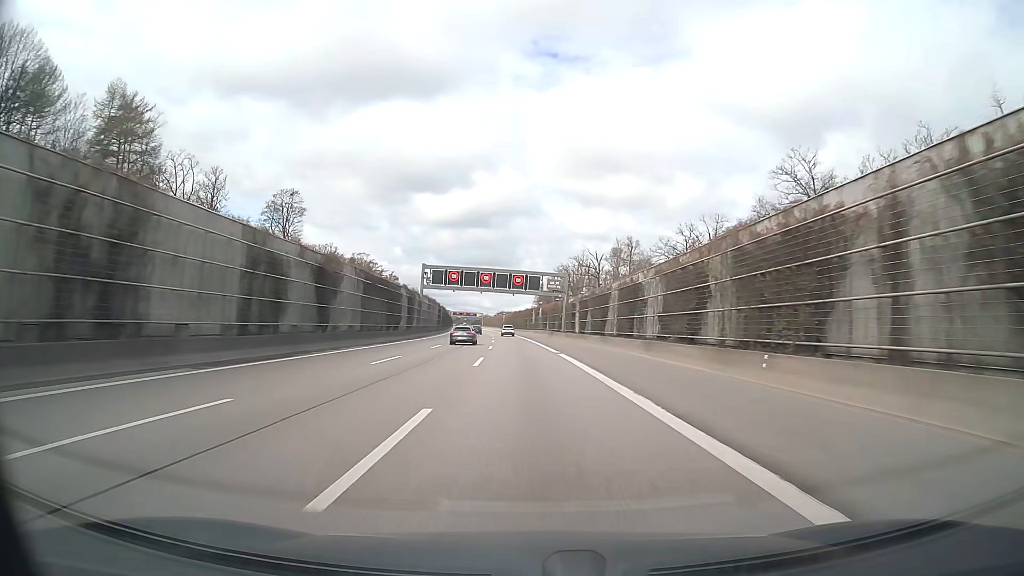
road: motorway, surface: asphalt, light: Day
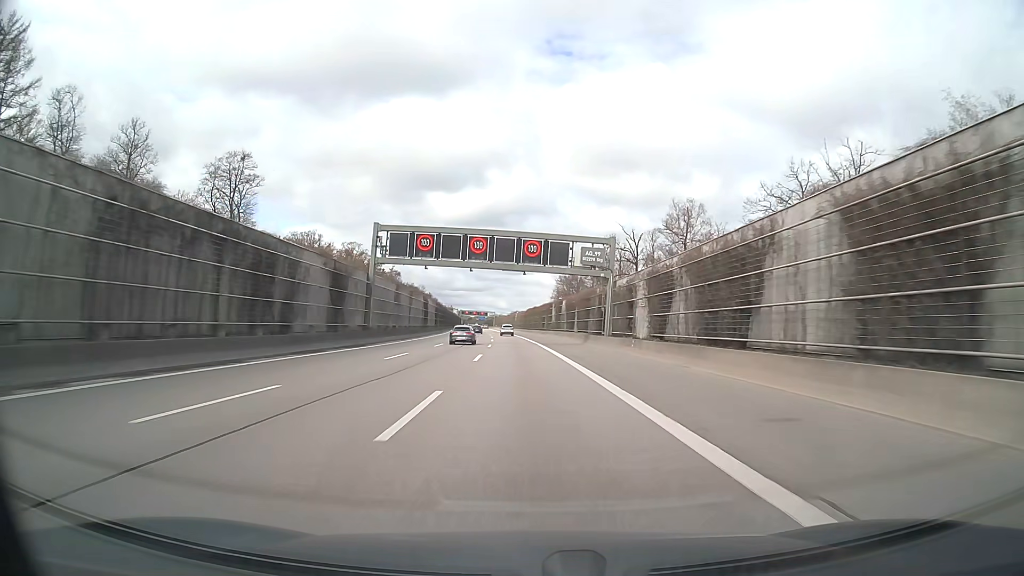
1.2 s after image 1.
(-0.3, +33.2) m; -1°
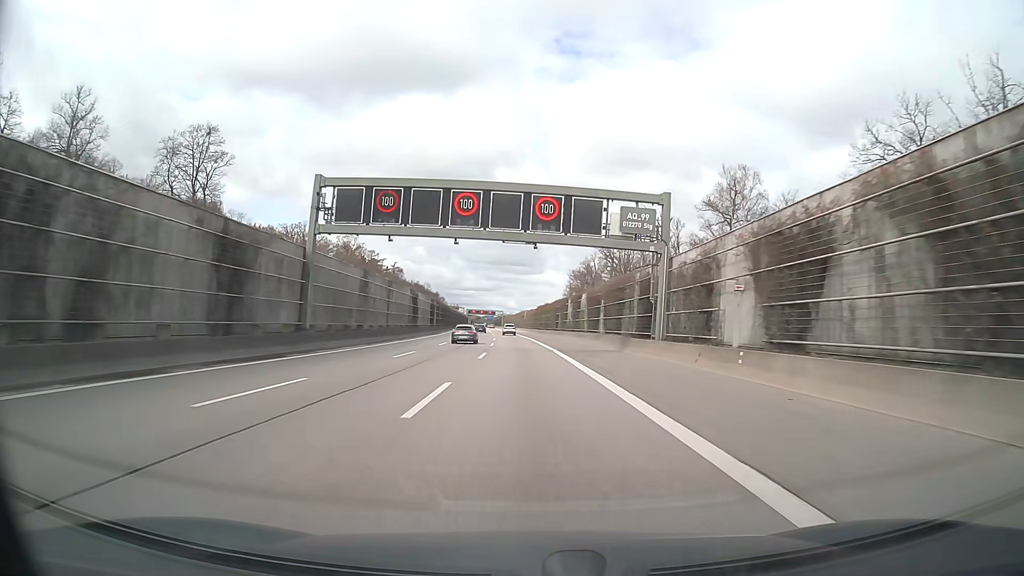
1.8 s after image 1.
(-0.1, +16.6) m; -1°
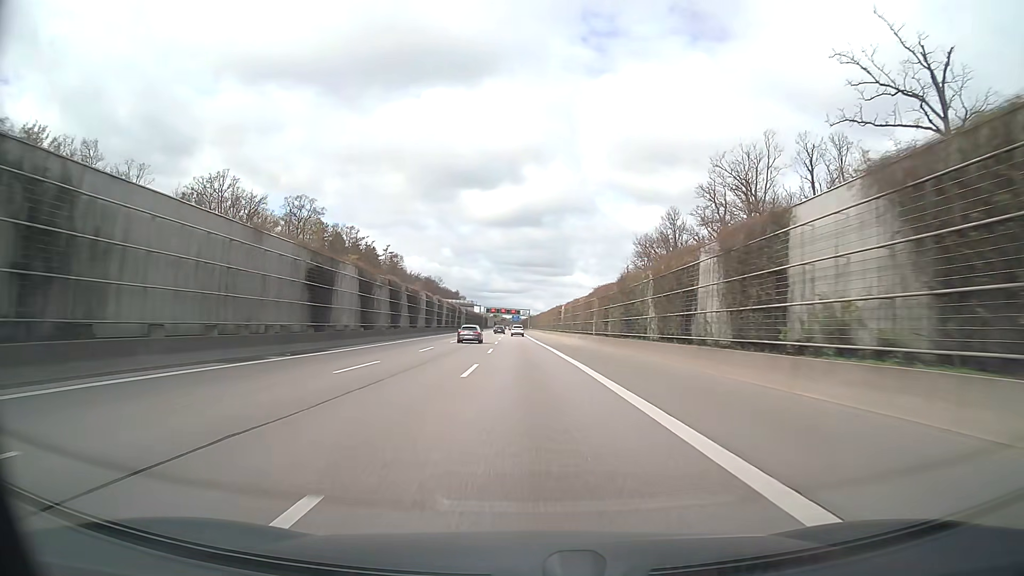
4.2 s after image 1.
(-1.5, +65.3) m; -2°
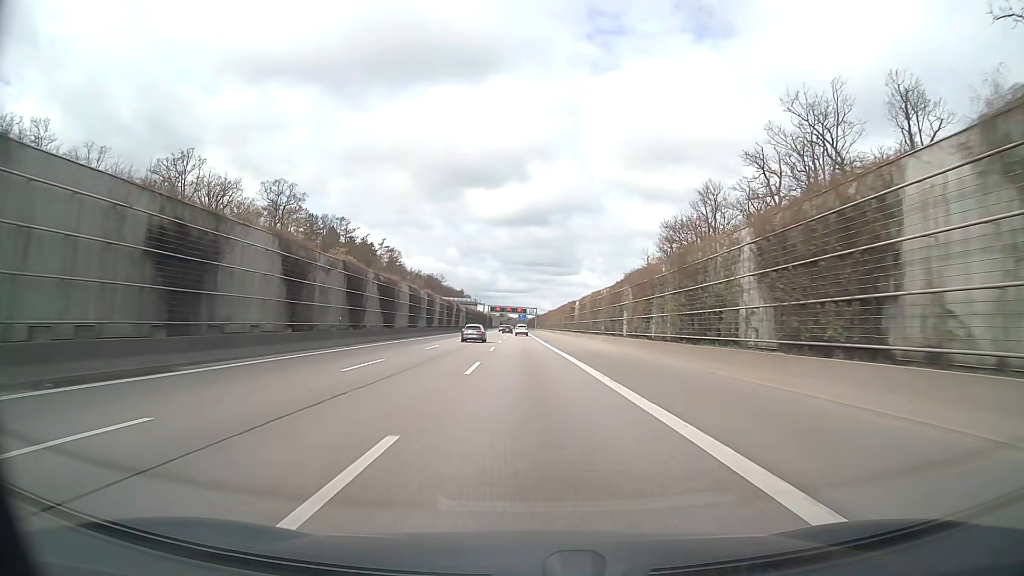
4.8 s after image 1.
(-0.1, +16.1) m; -1°
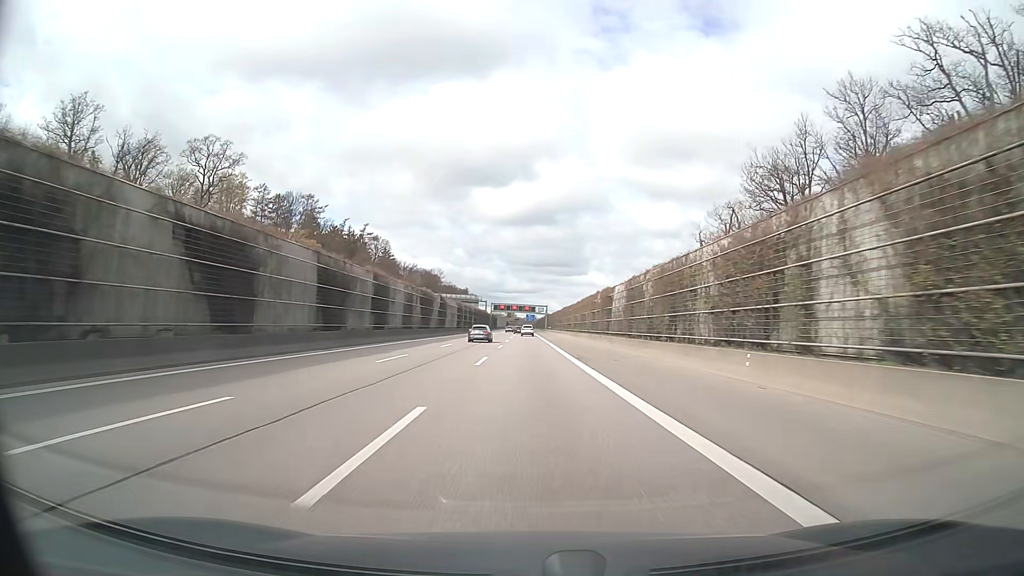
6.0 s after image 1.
(-0.3, +32.0) m; -1°
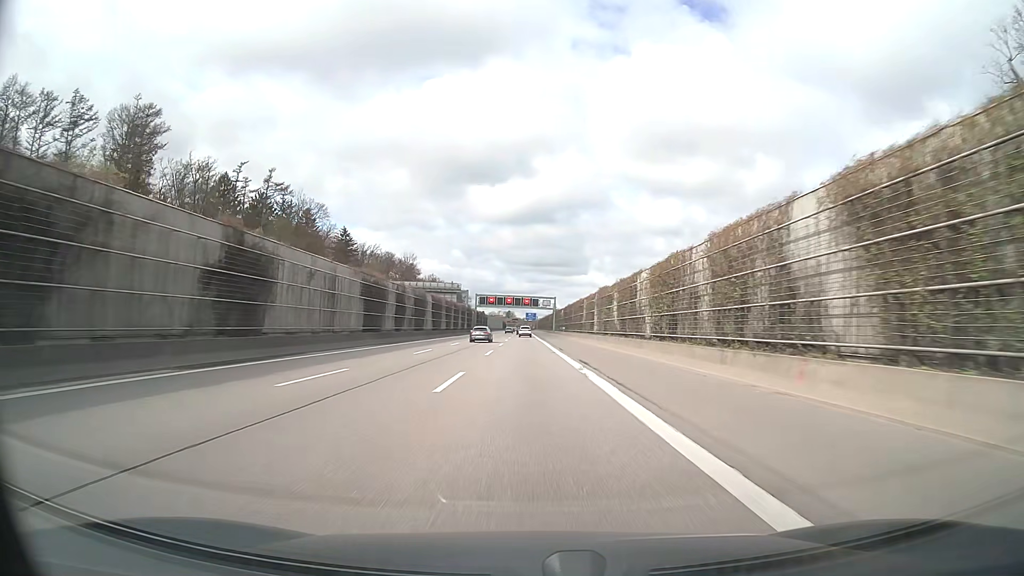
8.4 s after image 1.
(0.0, +63.6) m; 0°
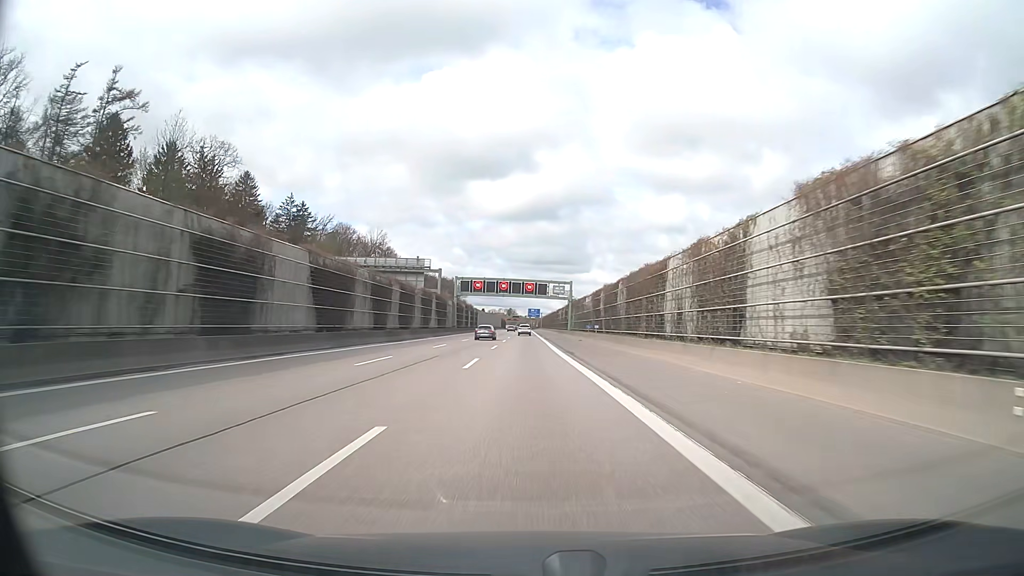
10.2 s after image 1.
(-0.1, +47.5) m; 0°
(0, +10) (0, +20) (0, +30) (0, +40) (0, +50) (0, +60) (0, +70) (0, +80) (0, +90) (0, +100) m
